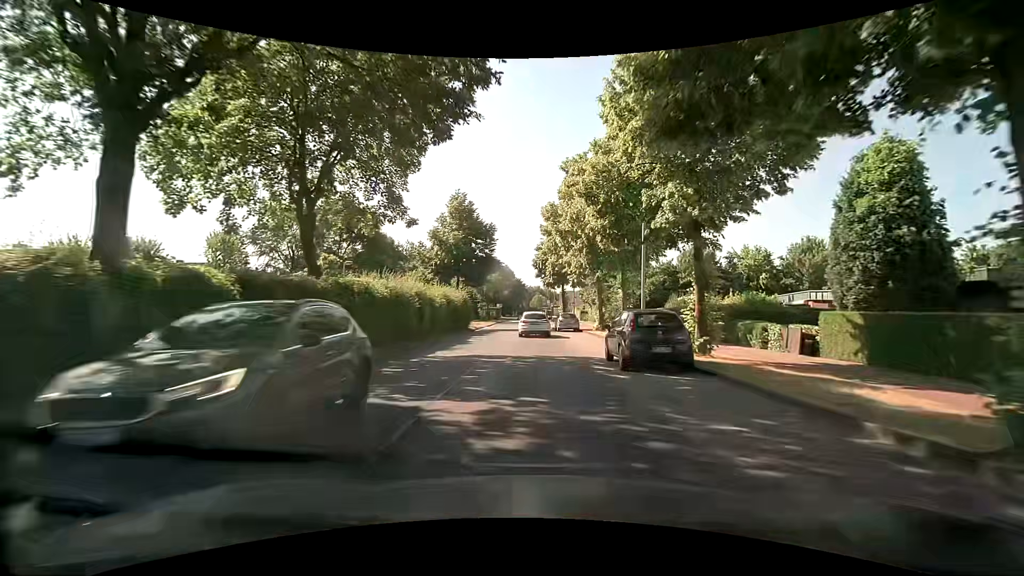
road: tertiary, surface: asphalt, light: Day
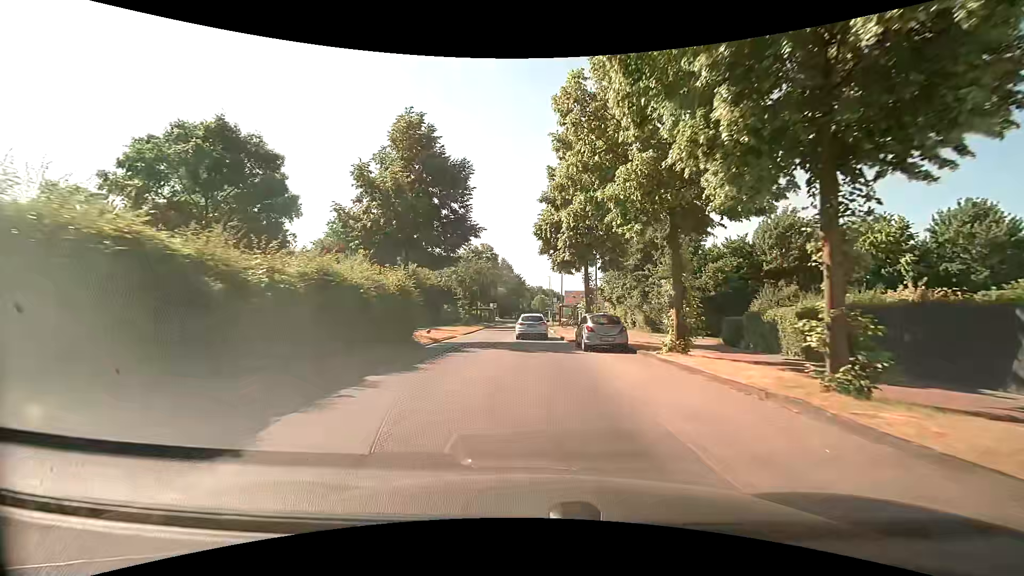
(-0.1, +19.3) m; 0°
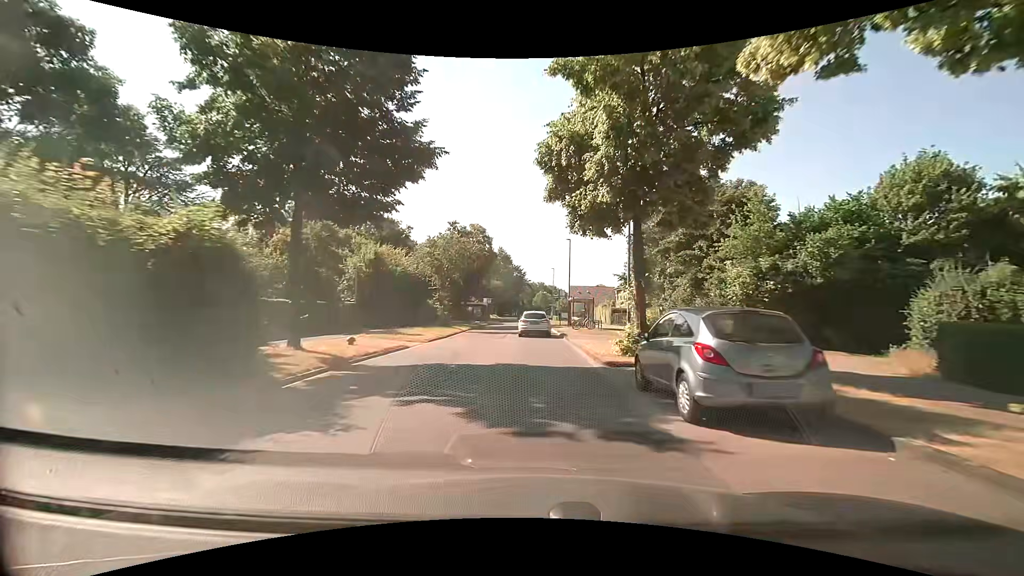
(-0.1, +12.8) m; 0°
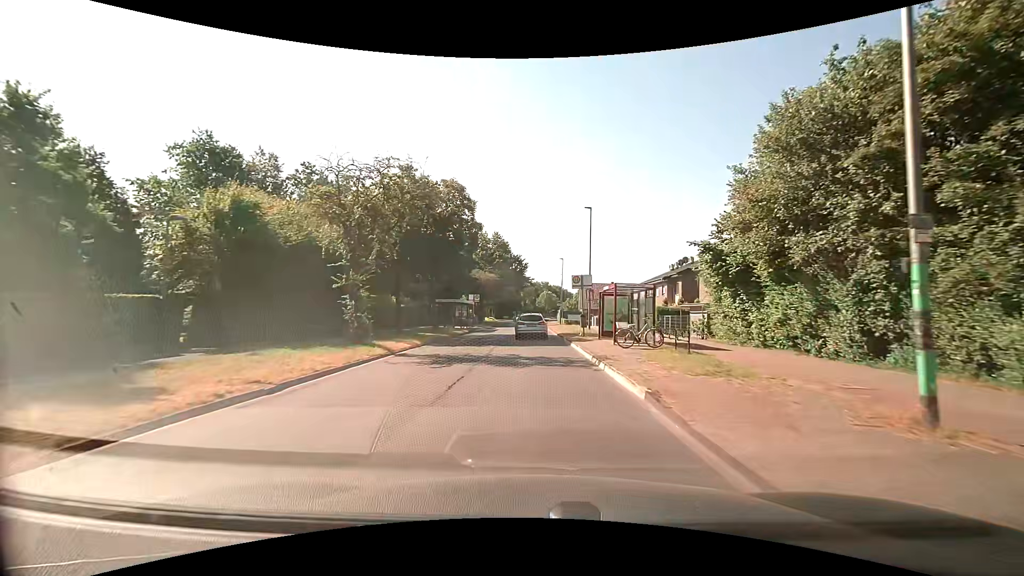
(-0.3, +19.1) m; -1°
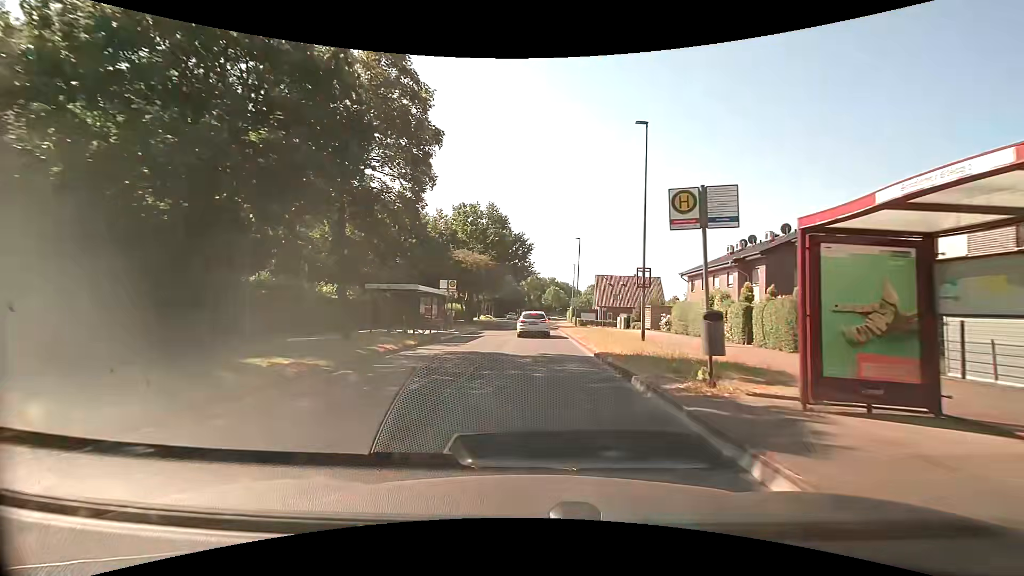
(-0.1, +18.3) m; 0°
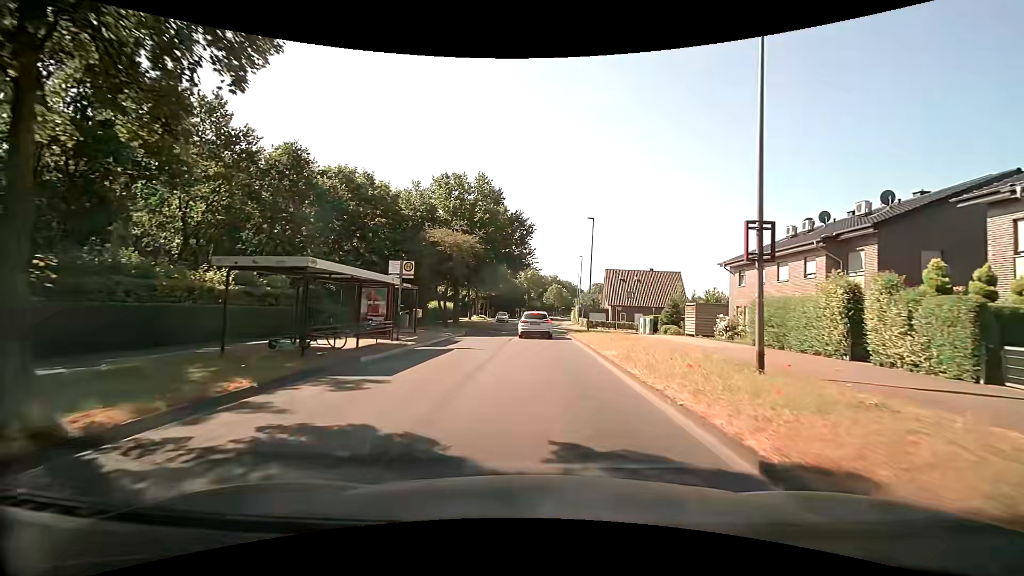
(0.0, +11.6) m; 0°
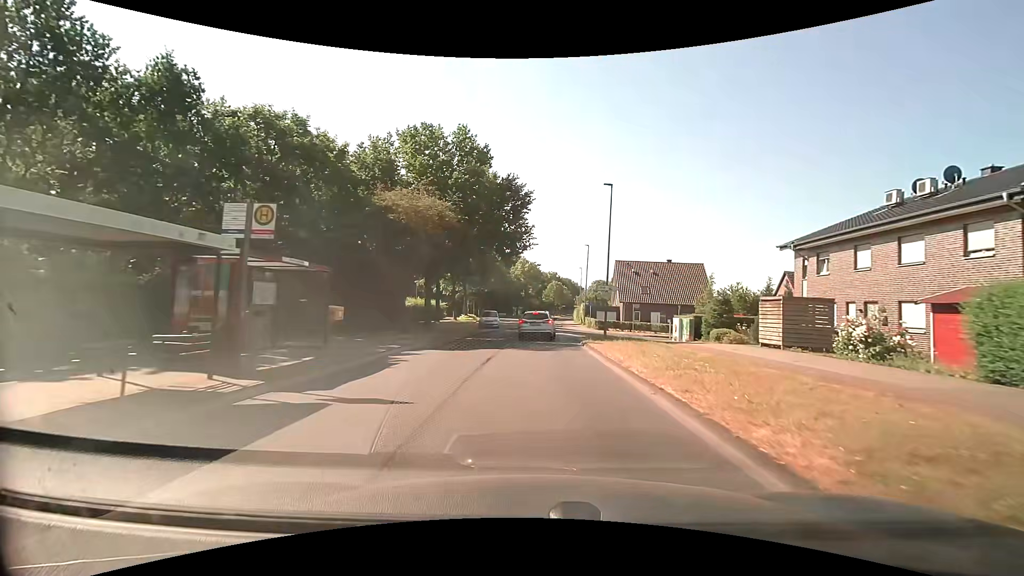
(0.0, +11.1) m; 0°
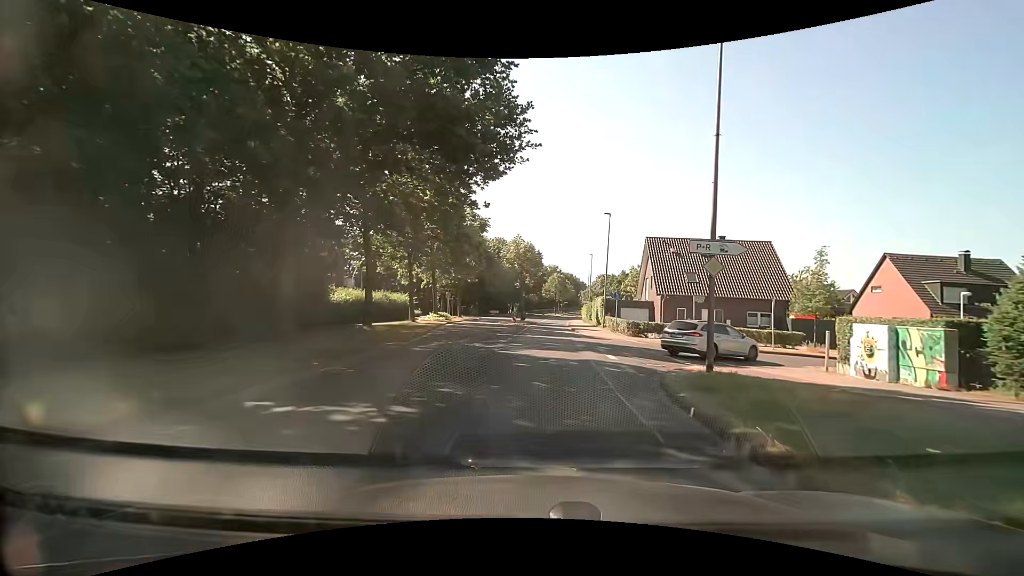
(0.0, +18.9) m; 0°
(0, +10) (+3, +20) (+10, +26) (+20, +27) (+30, +27) (+40, +27) (+50, +27) (+60, +28) (+70, +28) (+80, +28) m
